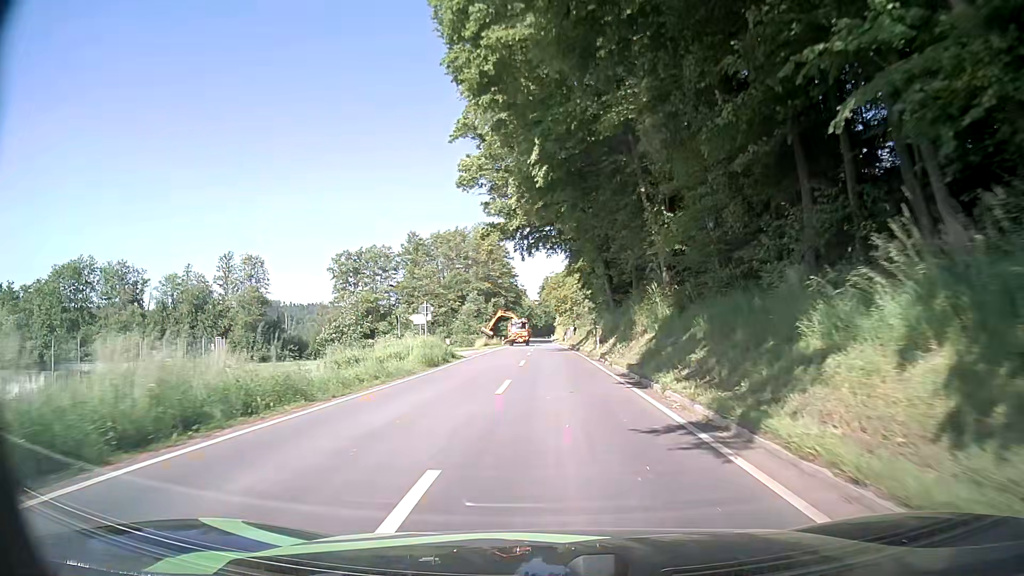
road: secondary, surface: asphalt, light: Day
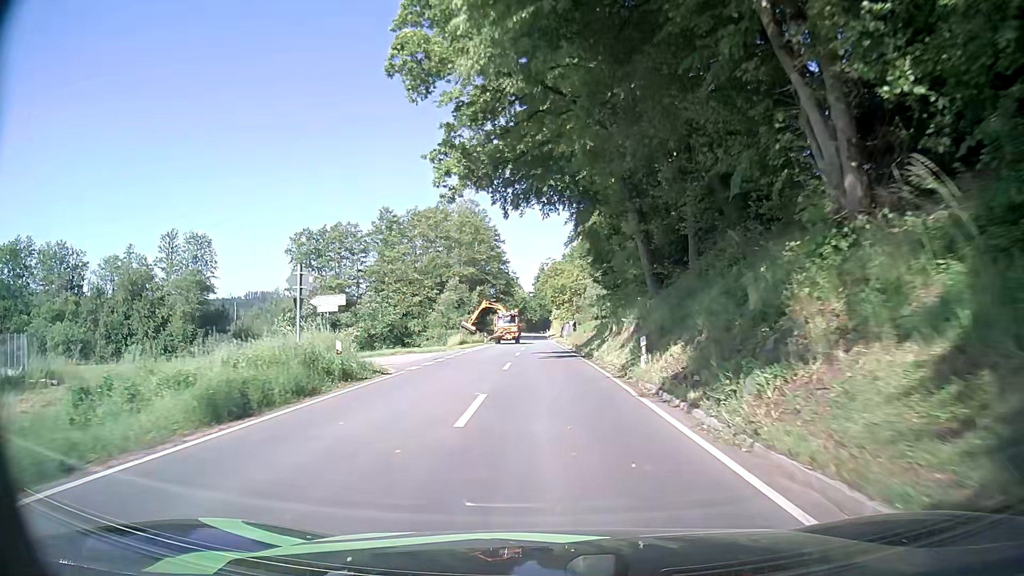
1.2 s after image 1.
(0.0, +17.3) m; 0°
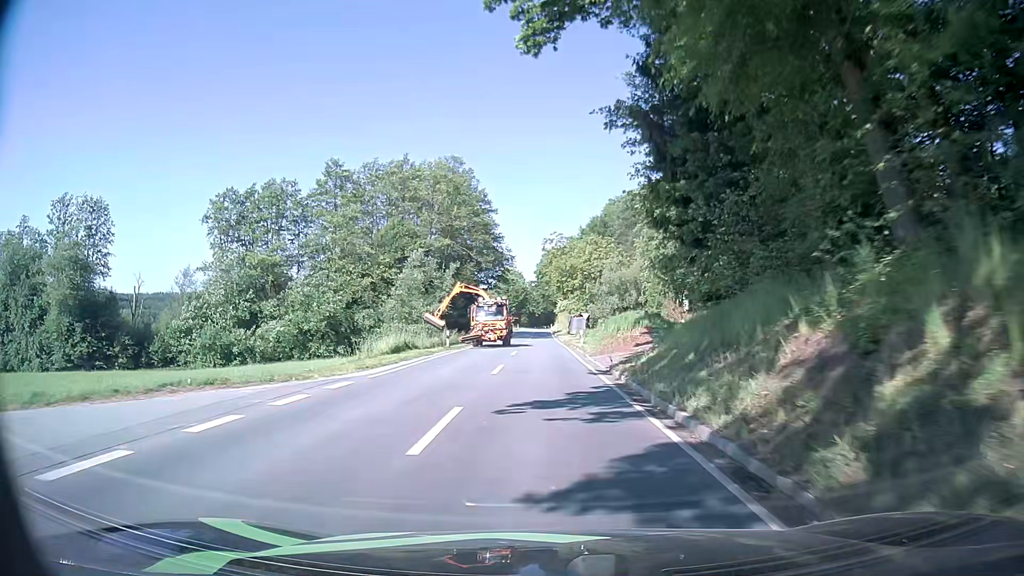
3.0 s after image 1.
(0.0, +26.0) m; -1°
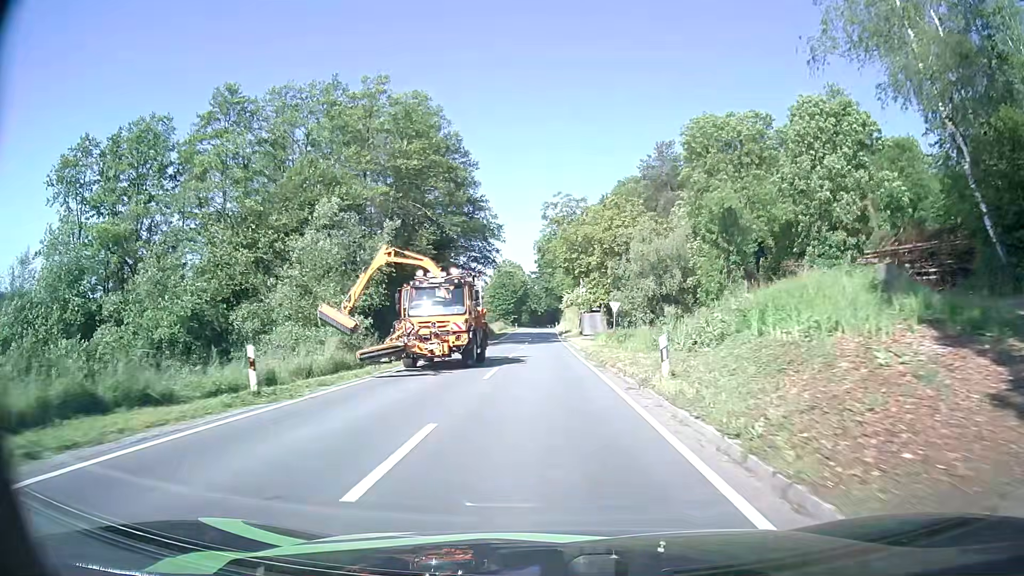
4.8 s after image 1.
(+0.2, +26.1) m; 0°
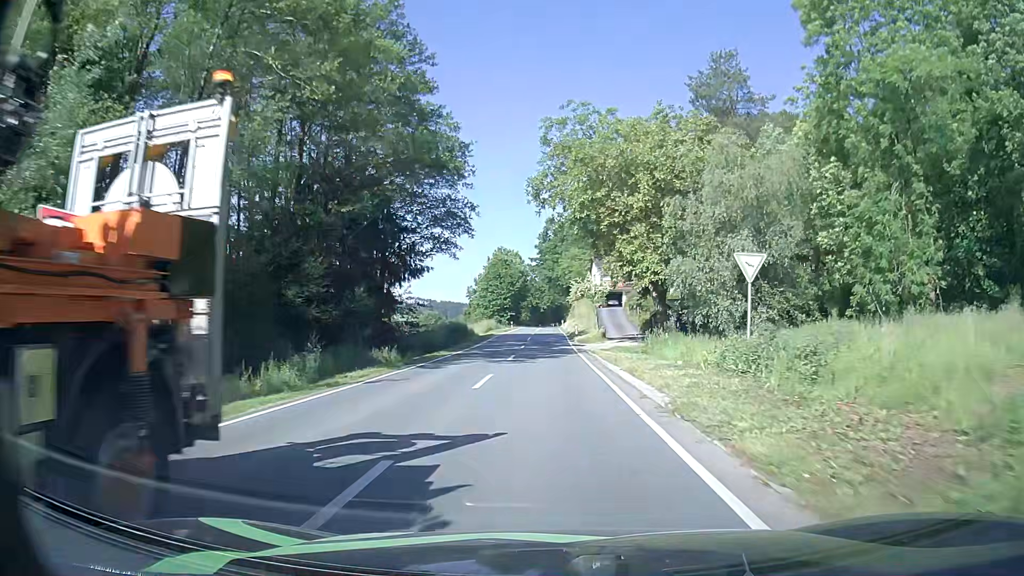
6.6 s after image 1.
(0.0, +26.5) m; 0°
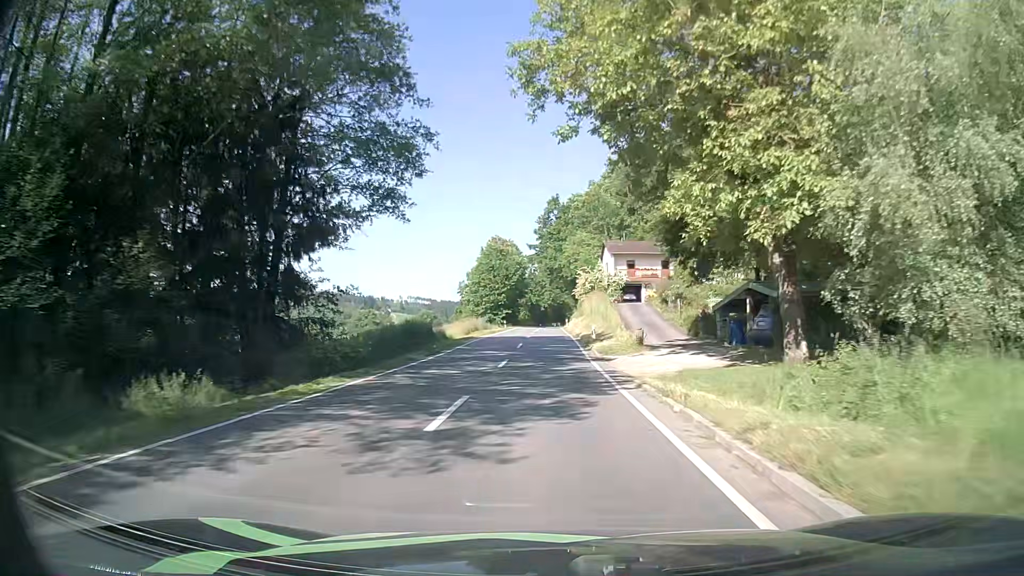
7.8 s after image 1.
(0.0, +18.1) m; 0°
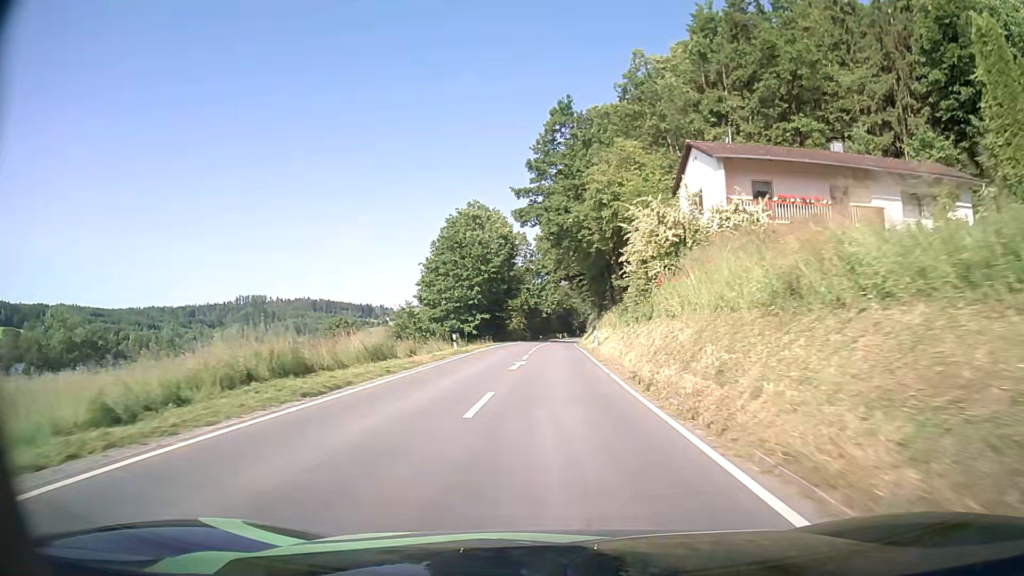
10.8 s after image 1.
(-0.3, +46.5) m; -1°
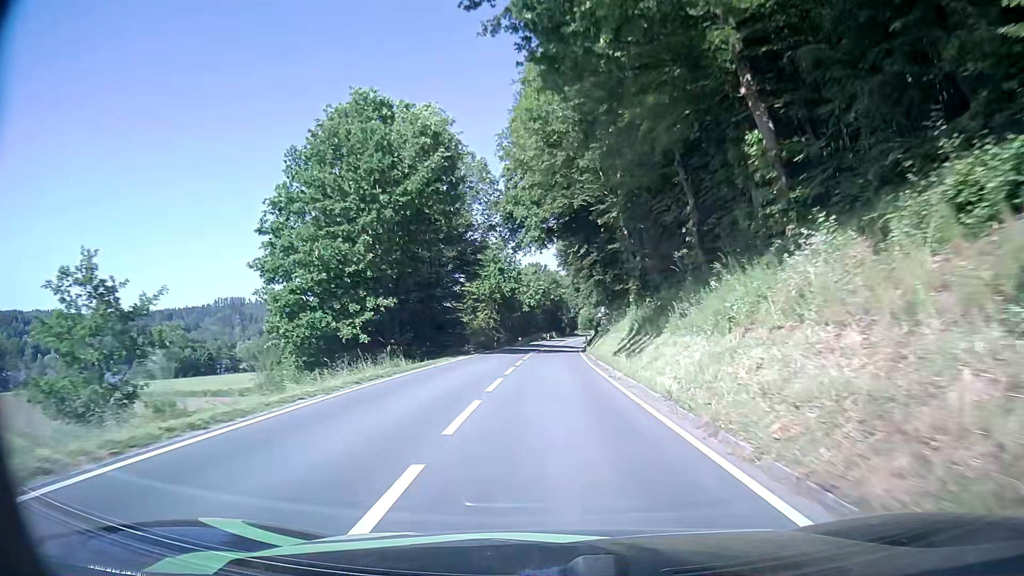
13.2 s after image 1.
(+0.3, +38.1) m; +1°
(0, +10) (0, +20) (0, +30) (+1, +40) (+1, +50) (+1, +60) (+2, +70) (+2, +80) (+3, +90) (+4, +100) m
